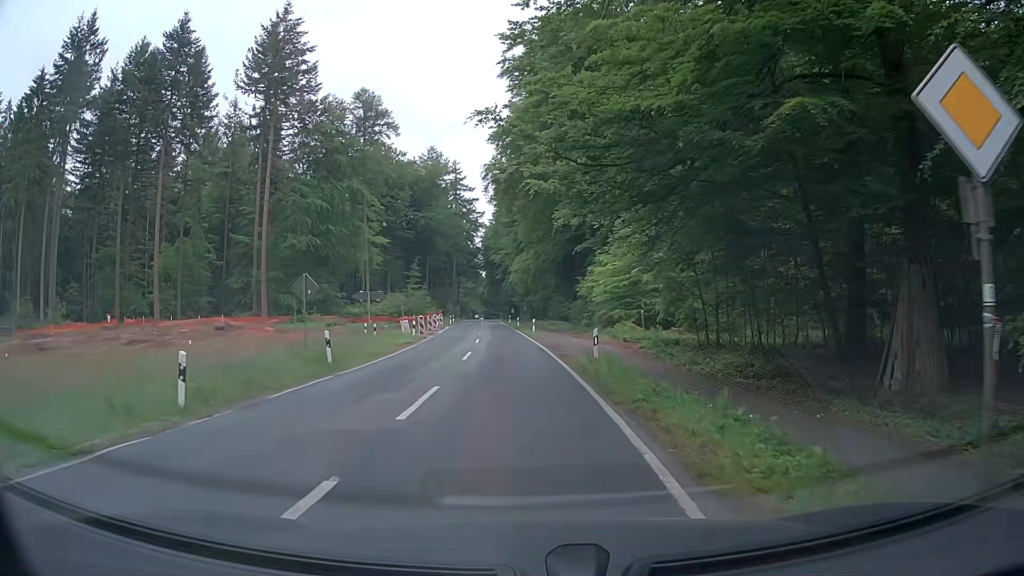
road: tertiary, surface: asphalt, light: Day
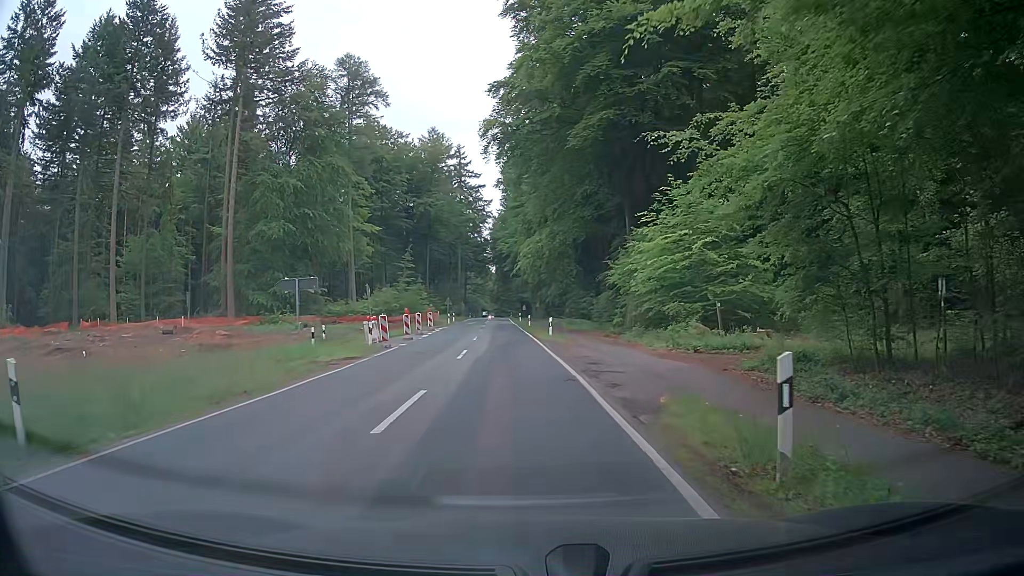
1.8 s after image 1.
(-0.5, +13.2) m; -2°
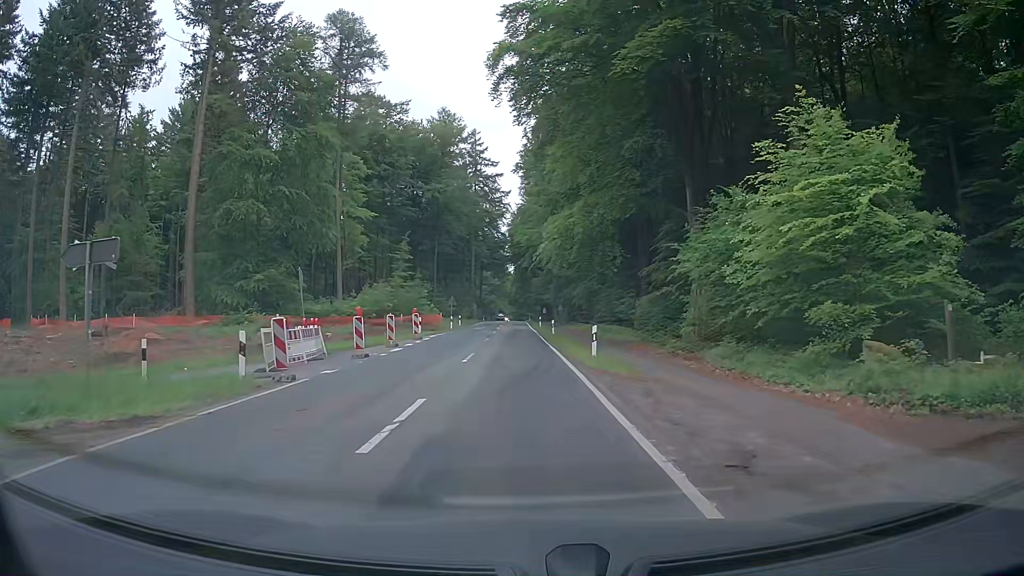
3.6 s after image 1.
(-0.4, +13.3) m; -3°
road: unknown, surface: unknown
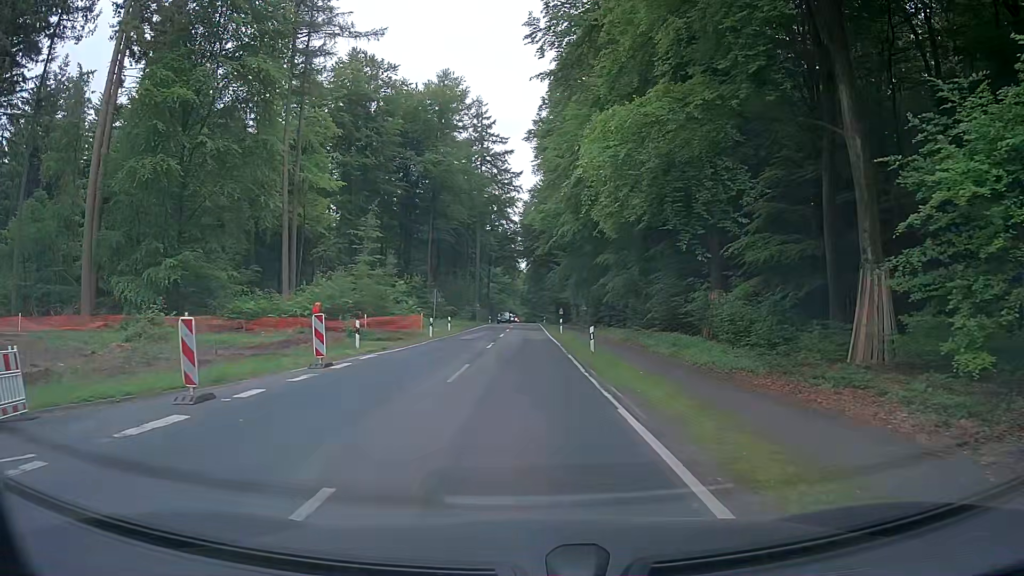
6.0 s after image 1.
(-0.2, +17.8) m; -1°
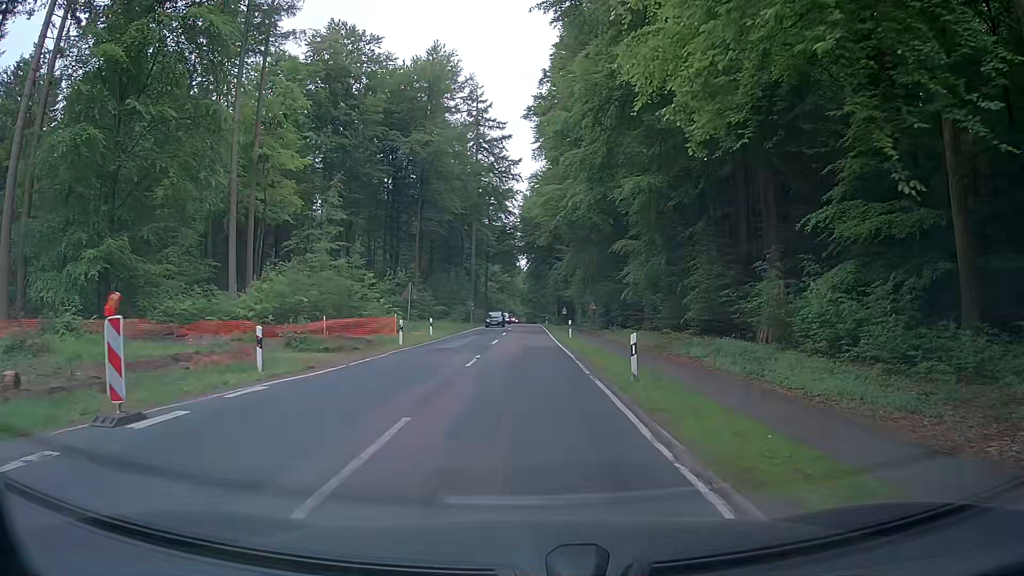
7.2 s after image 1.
(0.0, +8.9) m; 0°
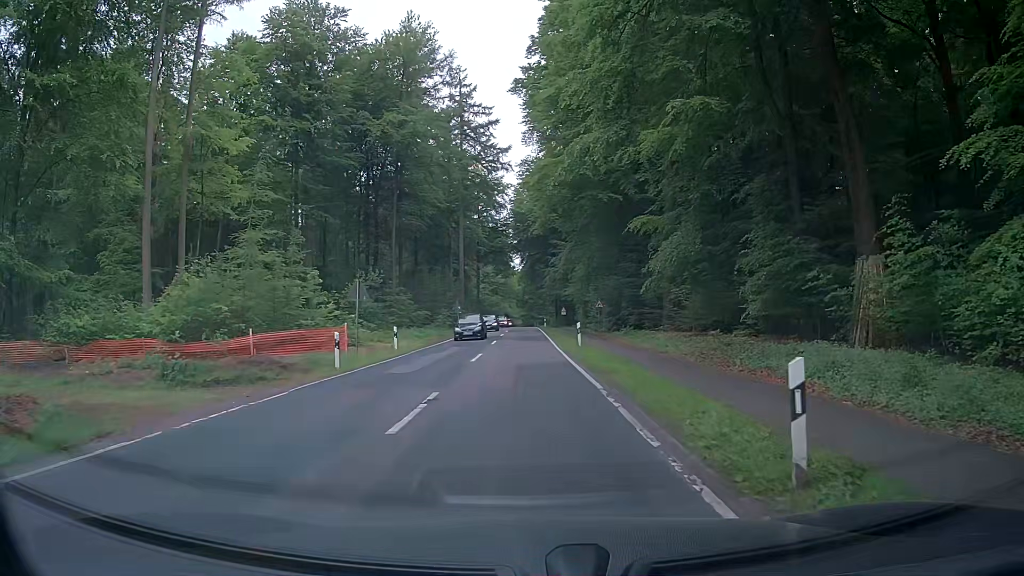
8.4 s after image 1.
(+0.1, +8.9) m; 0°
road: tertiary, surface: asphalt
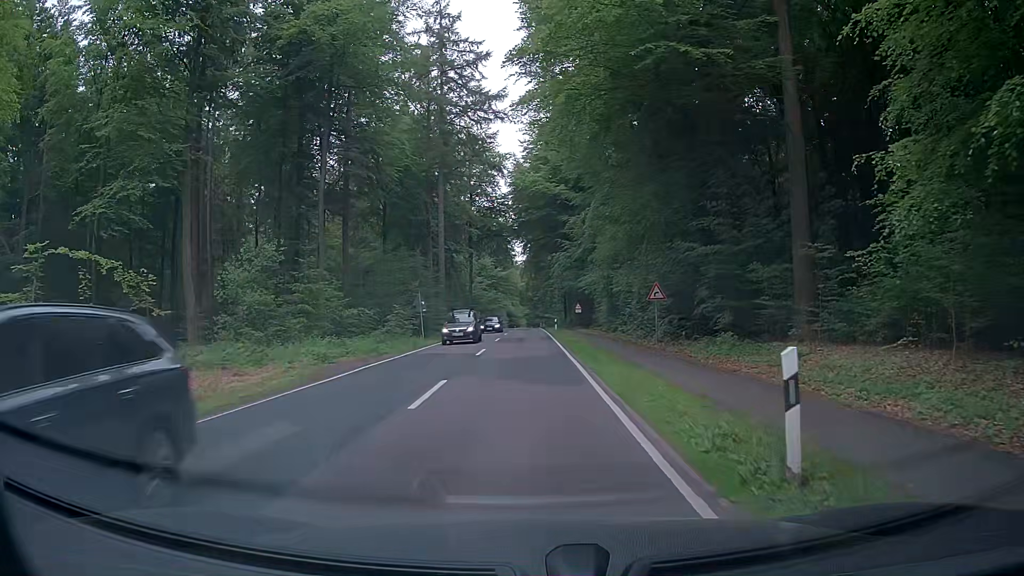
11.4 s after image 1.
(+0.3, +22.3) m; +1°
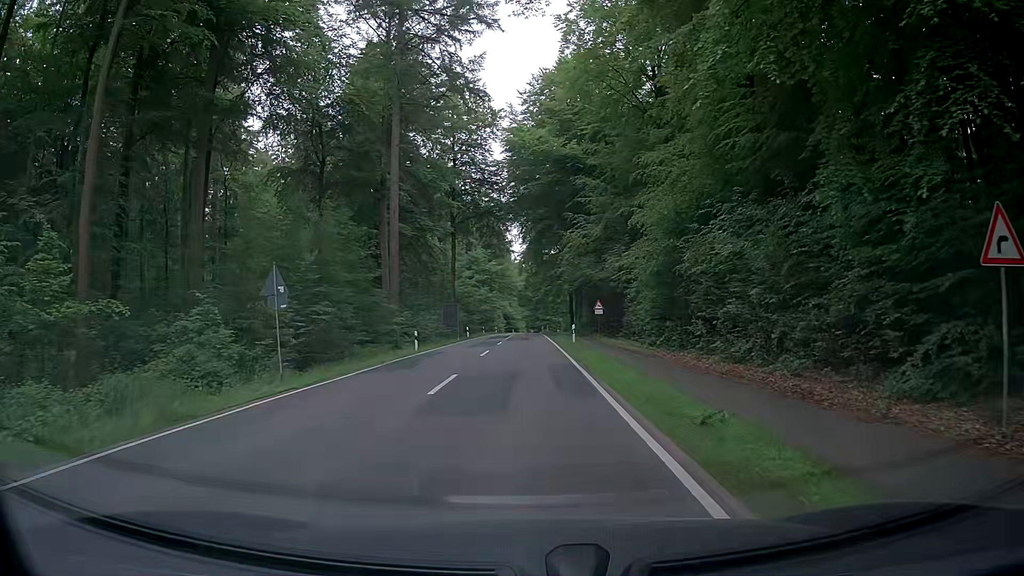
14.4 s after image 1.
(-0.5, +22.4) m; 0°
(0, +10) (0, +20) (0, +30) (0, +40) (0, +50) (0, +60) (-1, +70) (-1, +80) (-1, +90) (-1, +100) m
